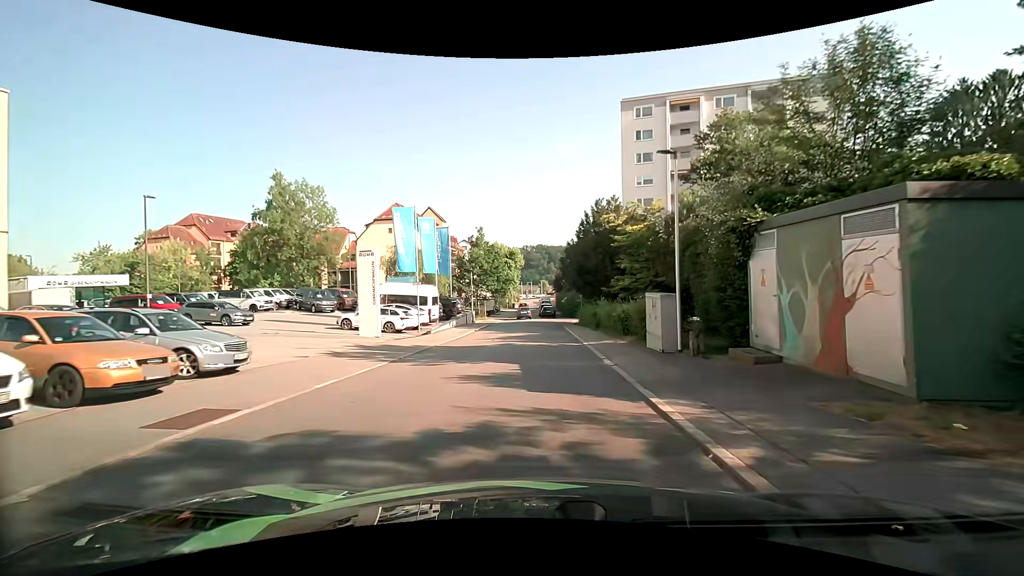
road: residential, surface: asphalt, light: Day
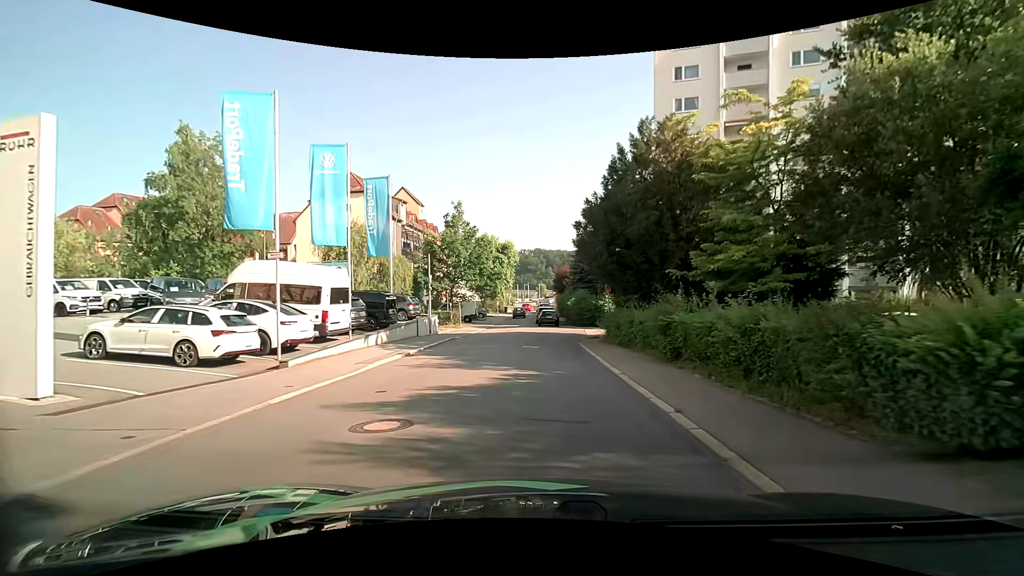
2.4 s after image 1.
(+0.2, +16.7) m; +1°
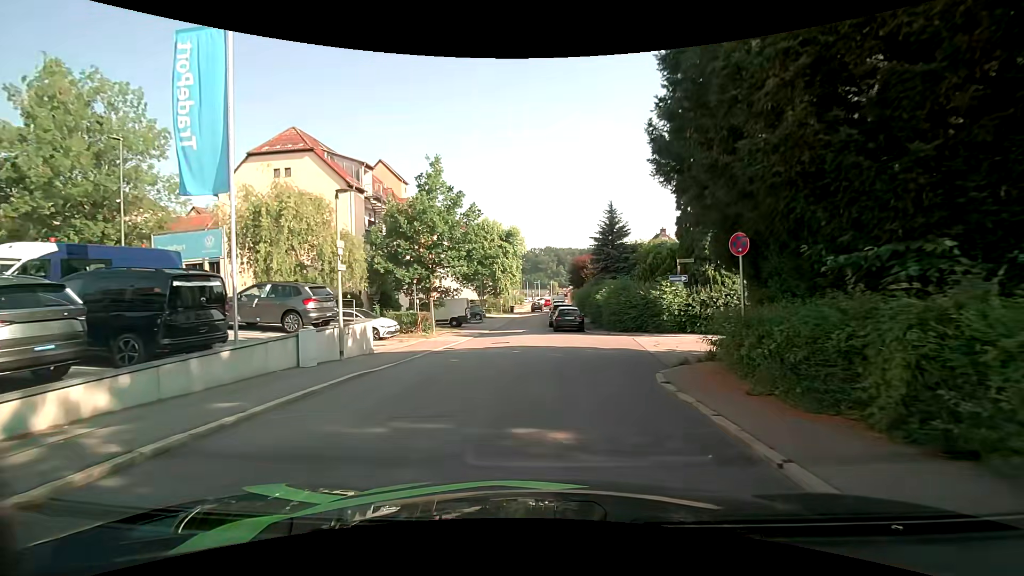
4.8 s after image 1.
(-0.1, +14.2) m; -1°
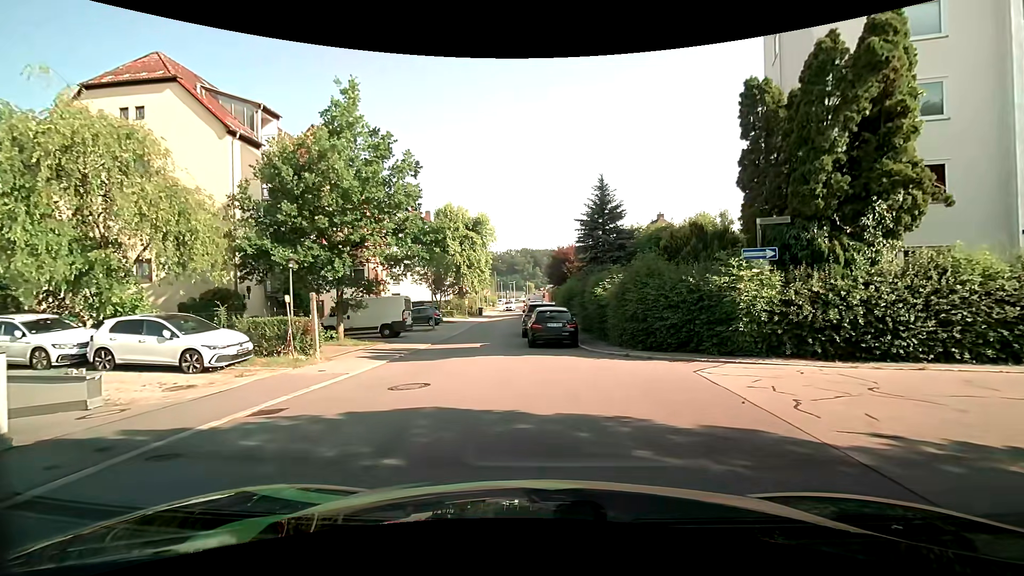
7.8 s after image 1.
(+0.2, +10.8) m; +1°
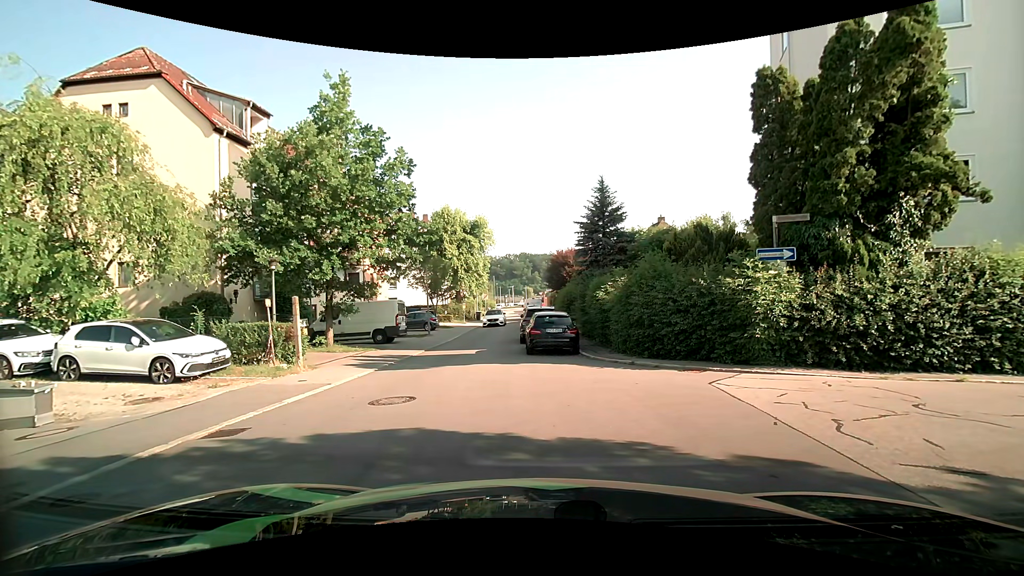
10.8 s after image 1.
(0.0, +0.9) m; -2°
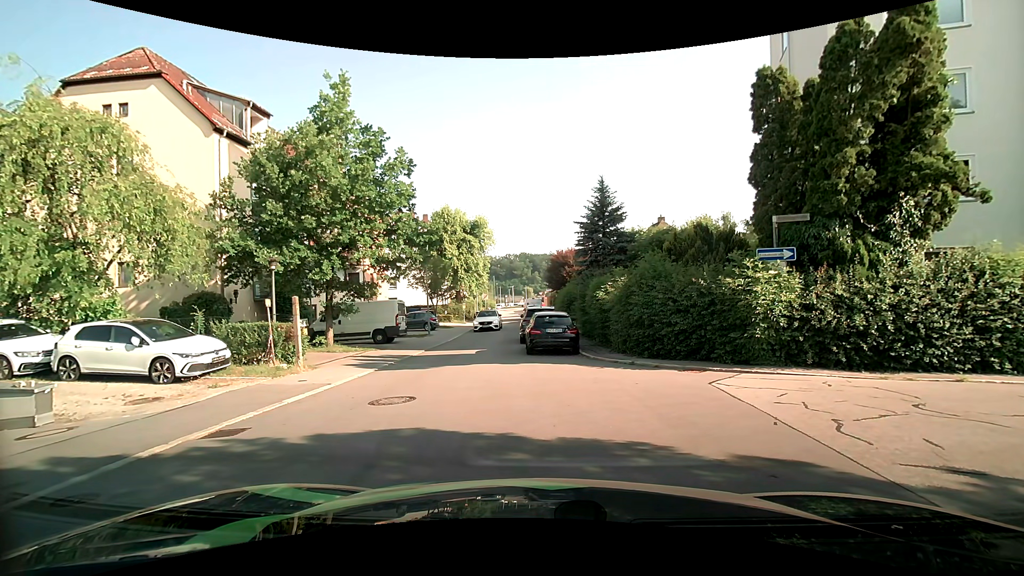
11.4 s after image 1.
(0.0, 0.0) m; 0°
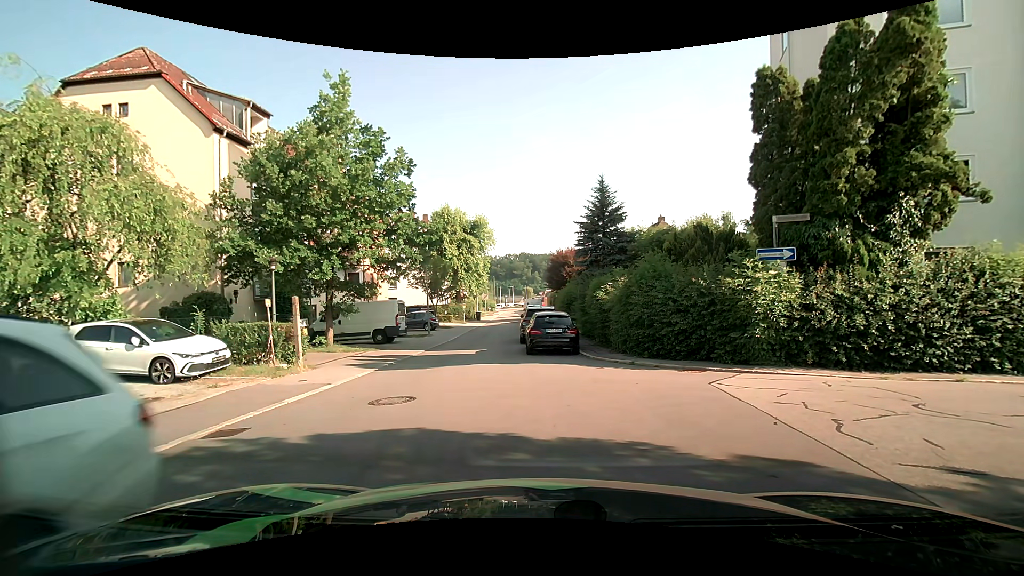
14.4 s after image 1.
(0.0, 0.0) m; 0°
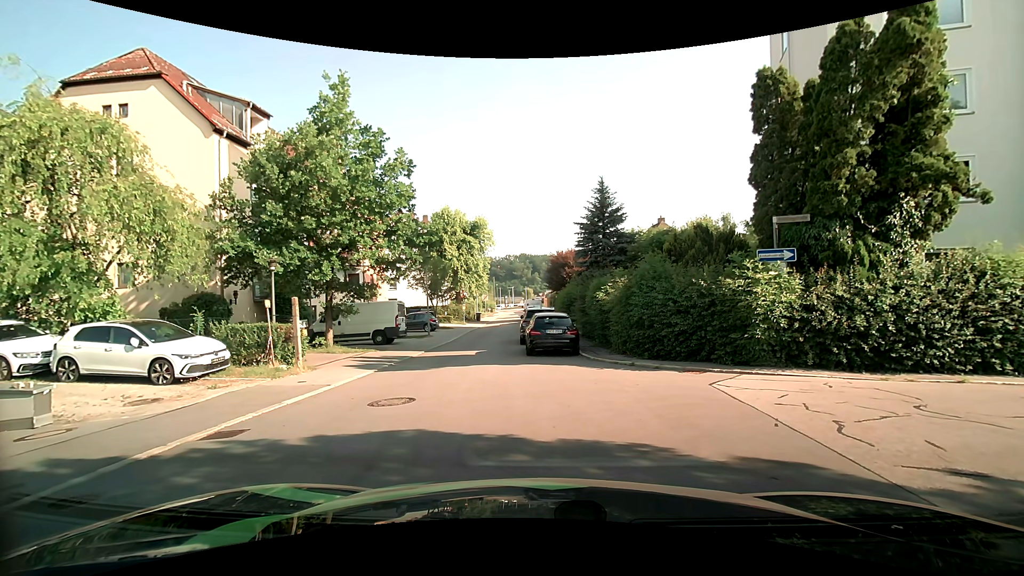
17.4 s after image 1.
(0.0, 0.0) m; 0°
